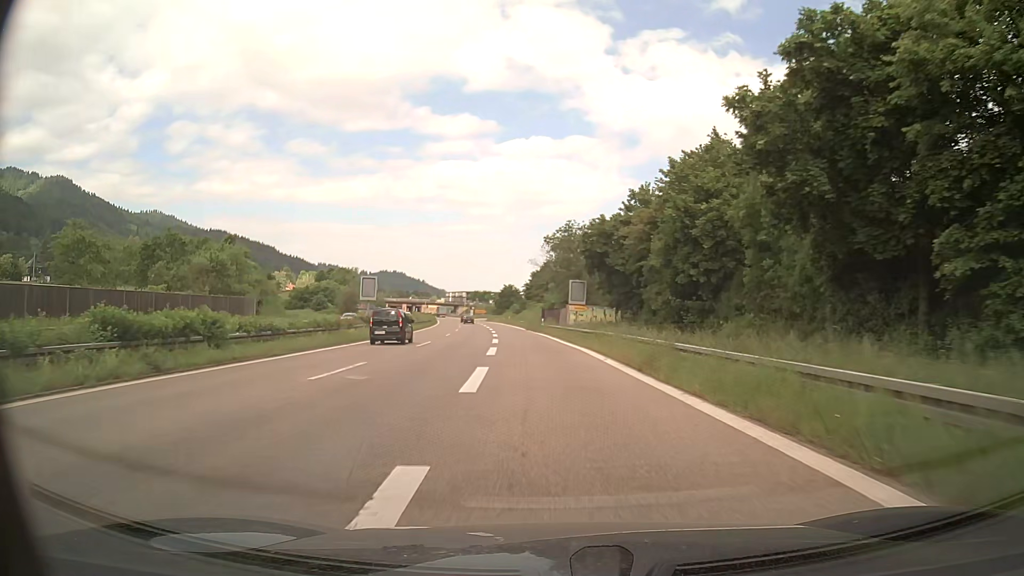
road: trunk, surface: asphalt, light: Day
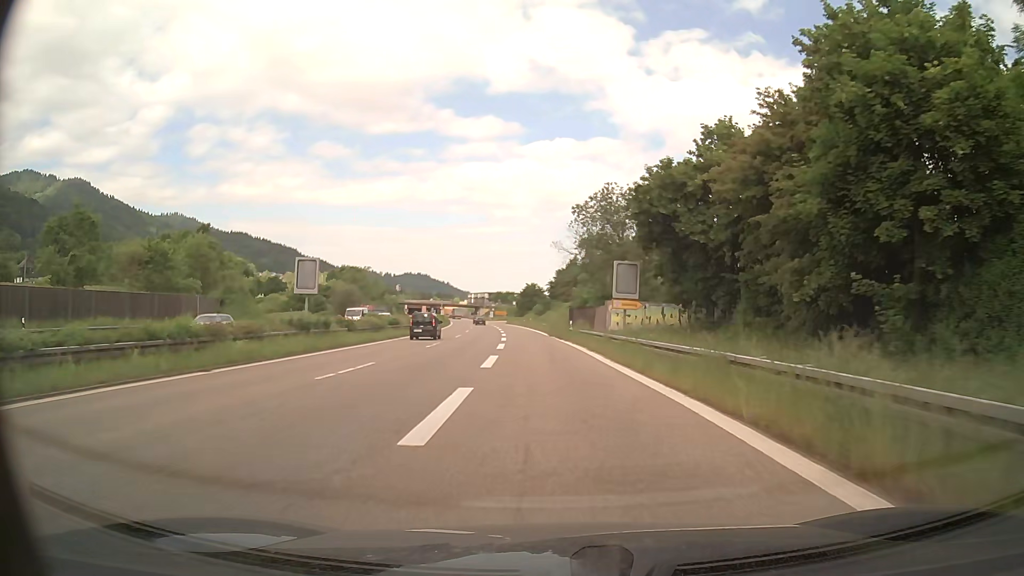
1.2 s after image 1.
(-0.3, +17.0) m; -2°
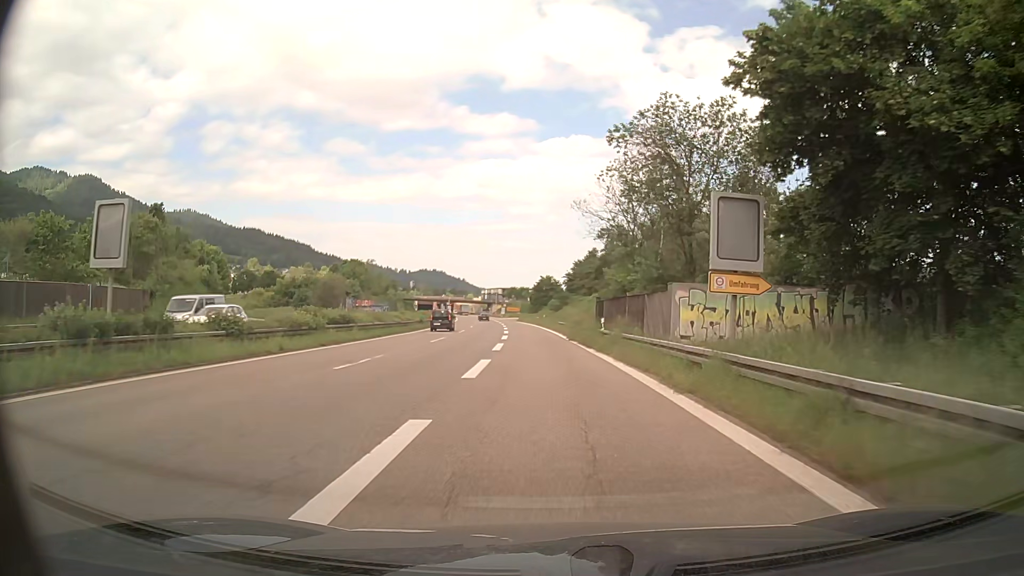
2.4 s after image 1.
(-0.2, +16.6) m; -1°
(0, +10) (0, +20) (-1, +30) (-1, +40) (-2, +50) (-2, +60) (-3, +70) (-4, +80) (-5, +90) (-6, +100) m
